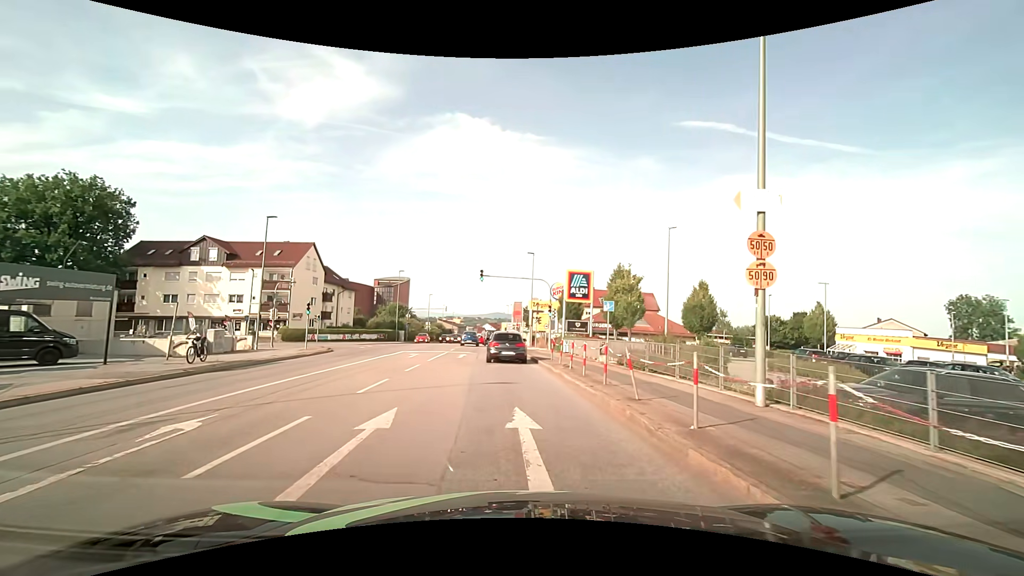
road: tertiary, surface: asphalt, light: Day
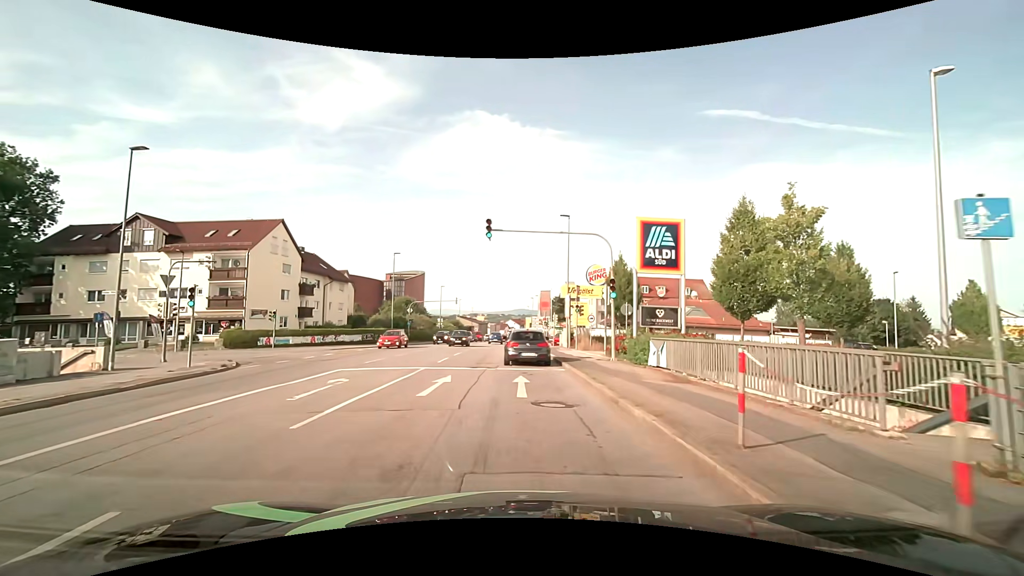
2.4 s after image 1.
(-0.7, +16.3) m; -3°
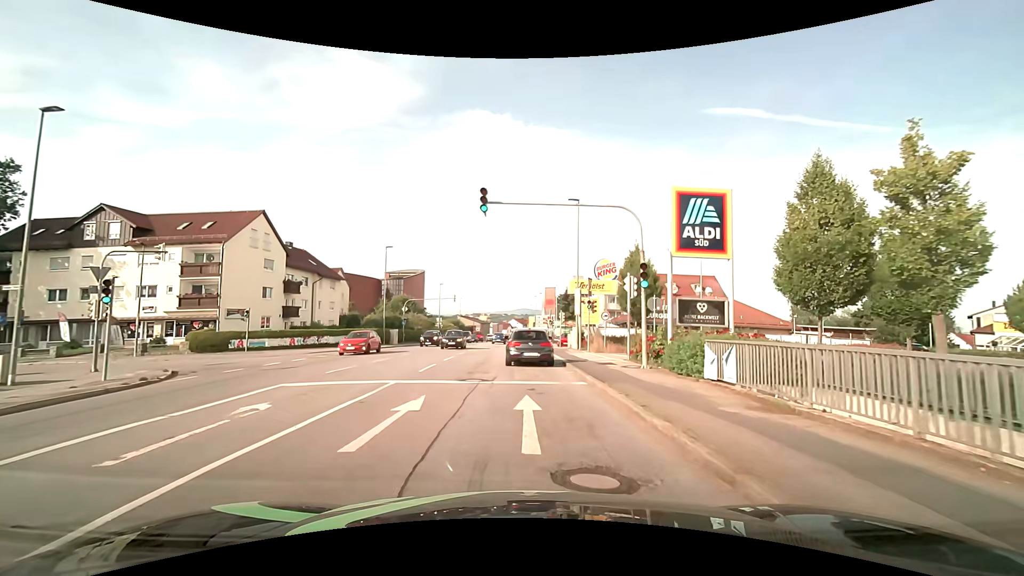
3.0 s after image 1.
(-0.1, +4.6) m; -1°
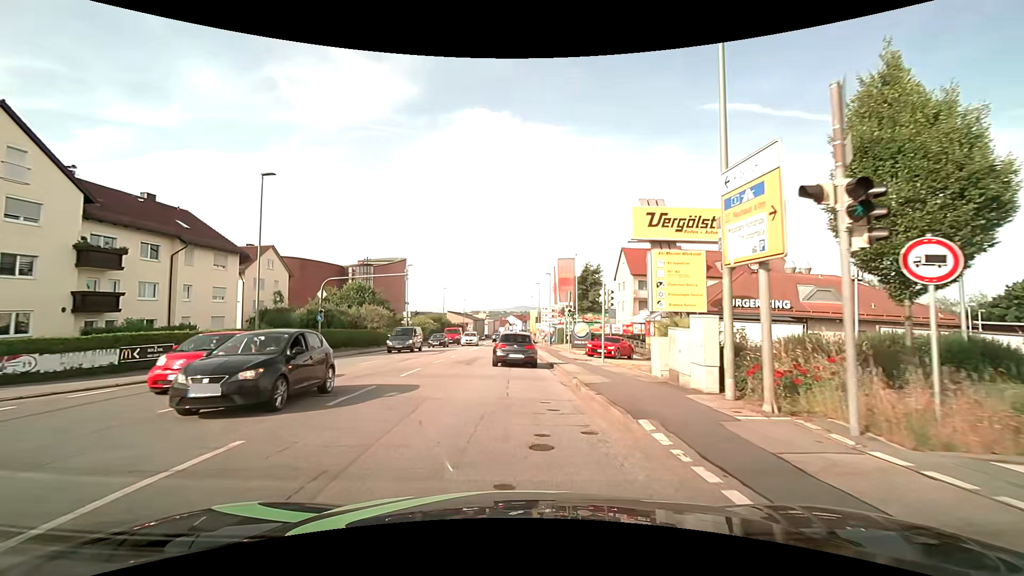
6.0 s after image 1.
(+0.1, +24.8) m; 0°
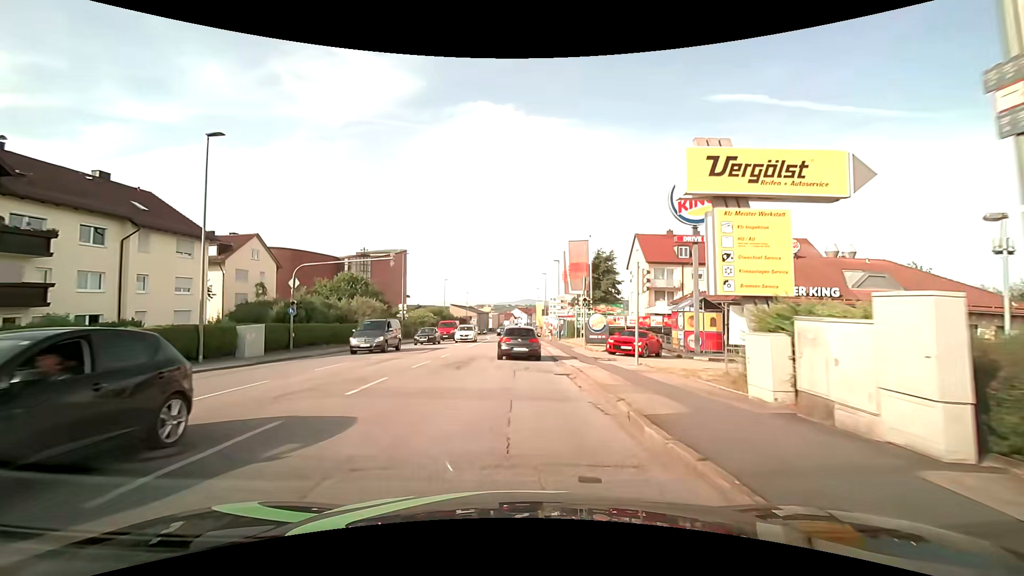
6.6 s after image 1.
(0.0, +5.3) m; +1°
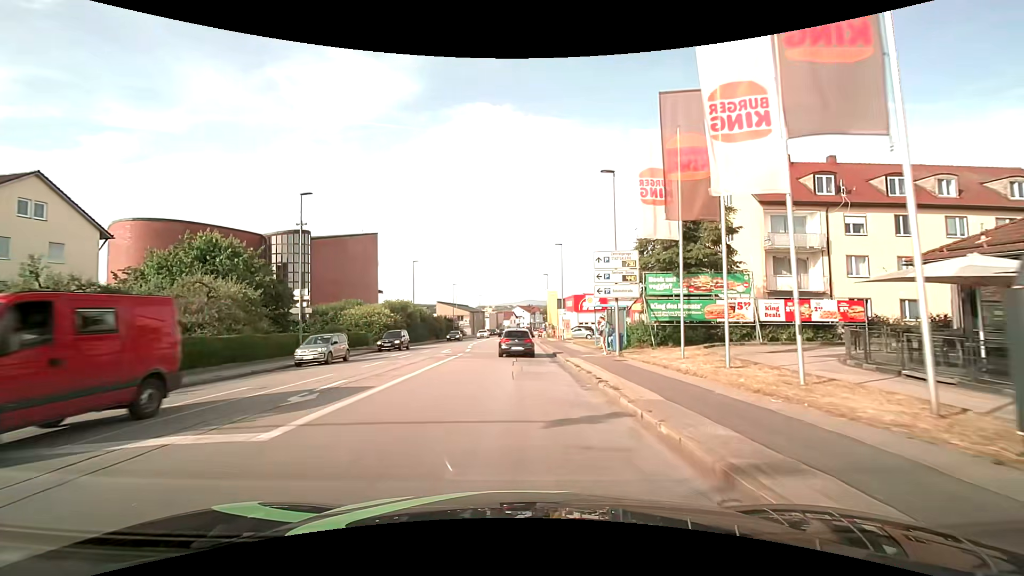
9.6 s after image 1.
(-0.7, +28.7) m; -2°
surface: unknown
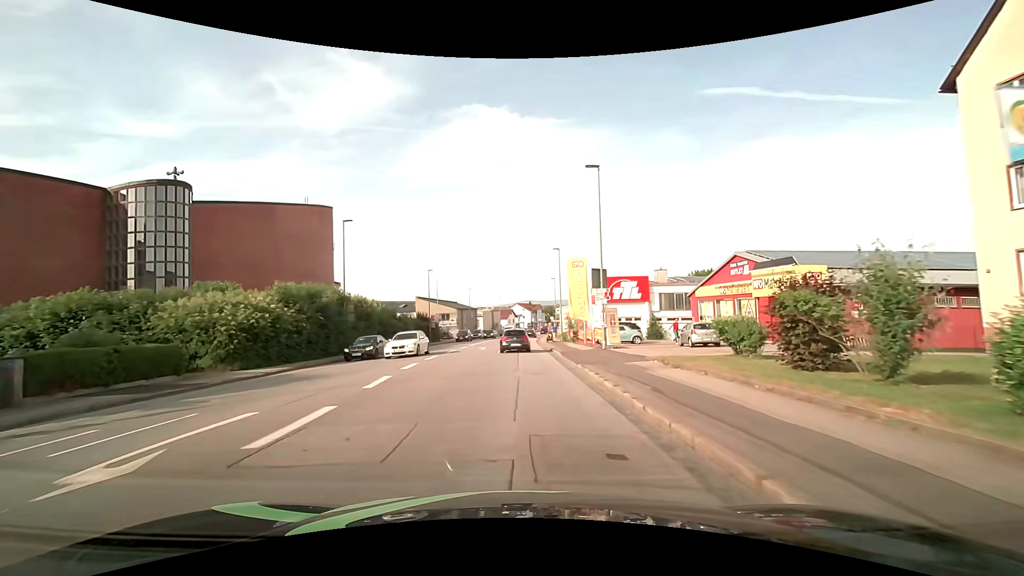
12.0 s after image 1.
(+0.1, +25.4) m; 0°
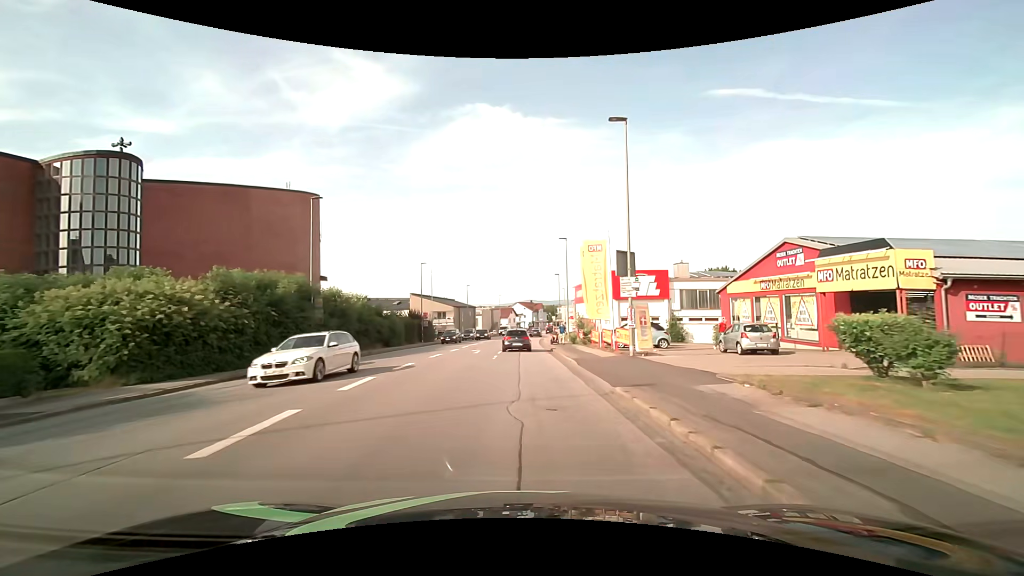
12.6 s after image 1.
(0.0, +6.4) m; 0°
(0, +10) (0, +20) (0, +30) (0, +40) (0, +50) (+1, +60) (+1, +70) (+2, +80) (+2, +90) (+4, +100) m
